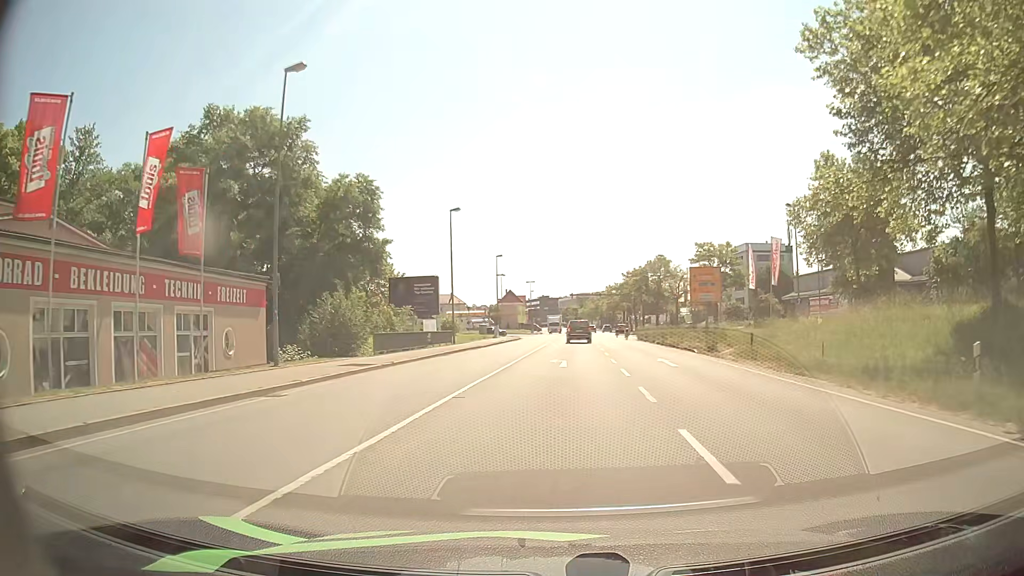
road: primary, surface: asphalt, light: Day
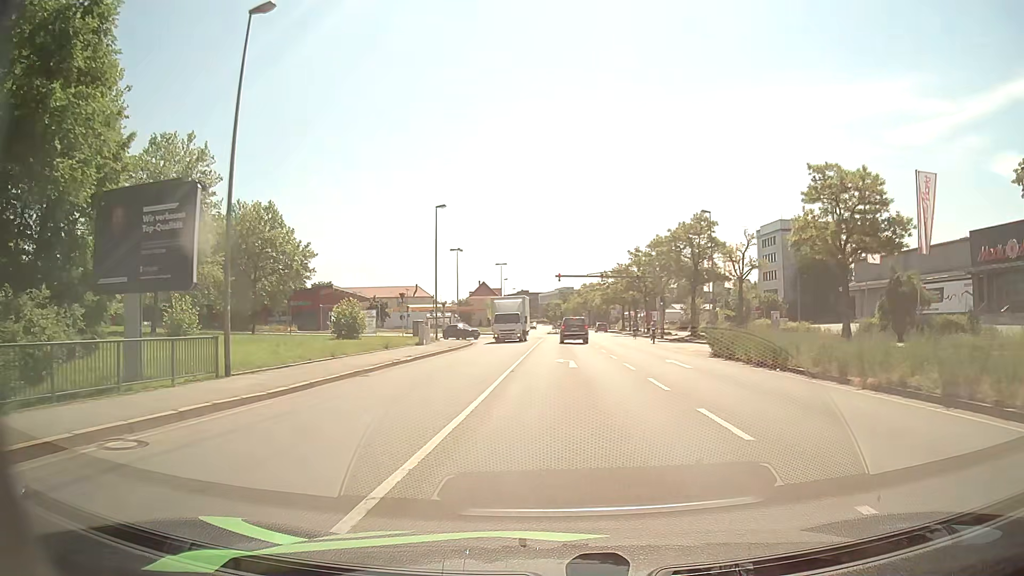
(+0.3, +33.9) m; +2°
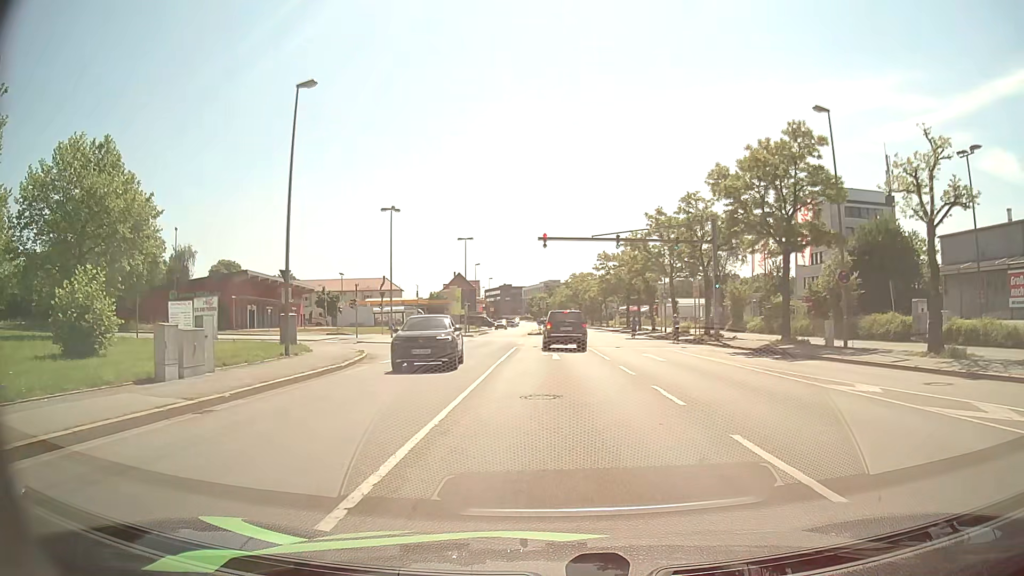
(+0.3, +26.6) m; +1°
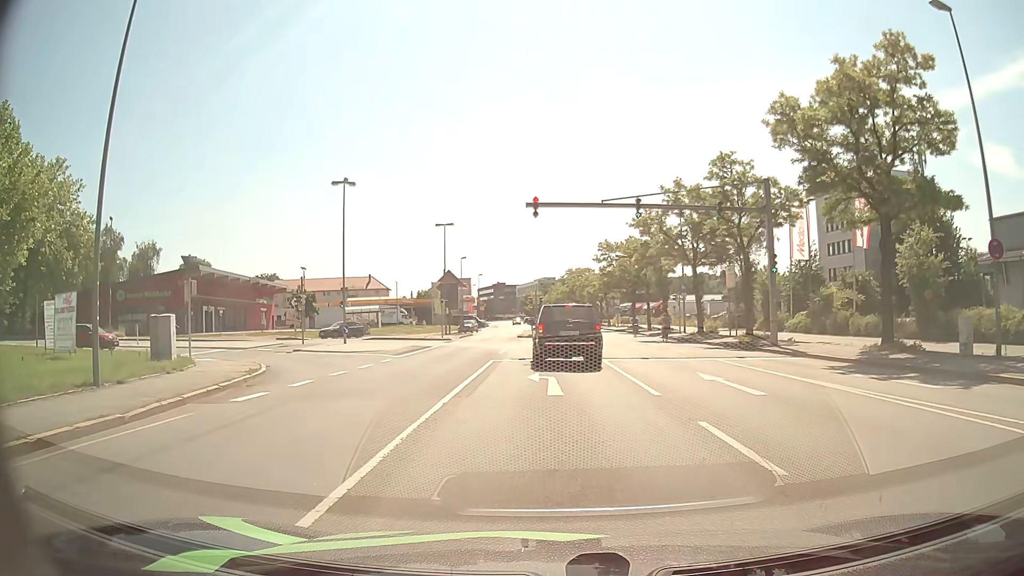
(+0.1, +10.8) m; +1°
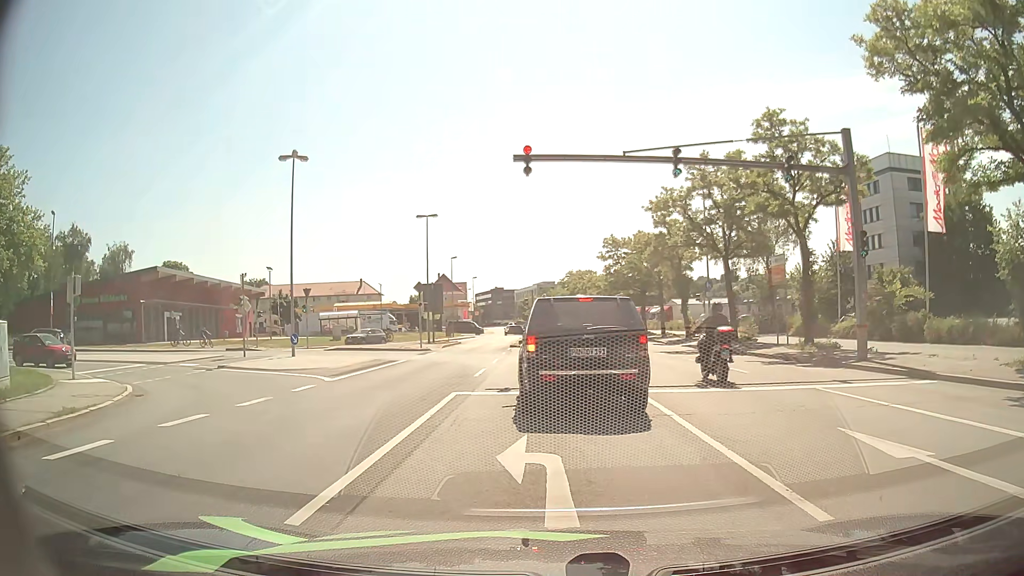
(0.0, +8.3) m; 0°
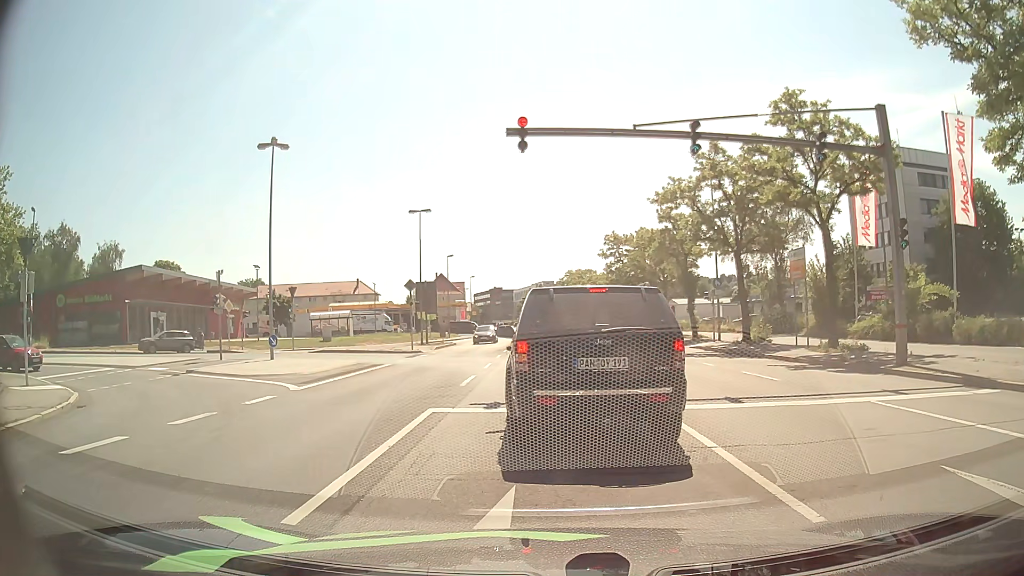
(0.0, +2.5) m; +1°
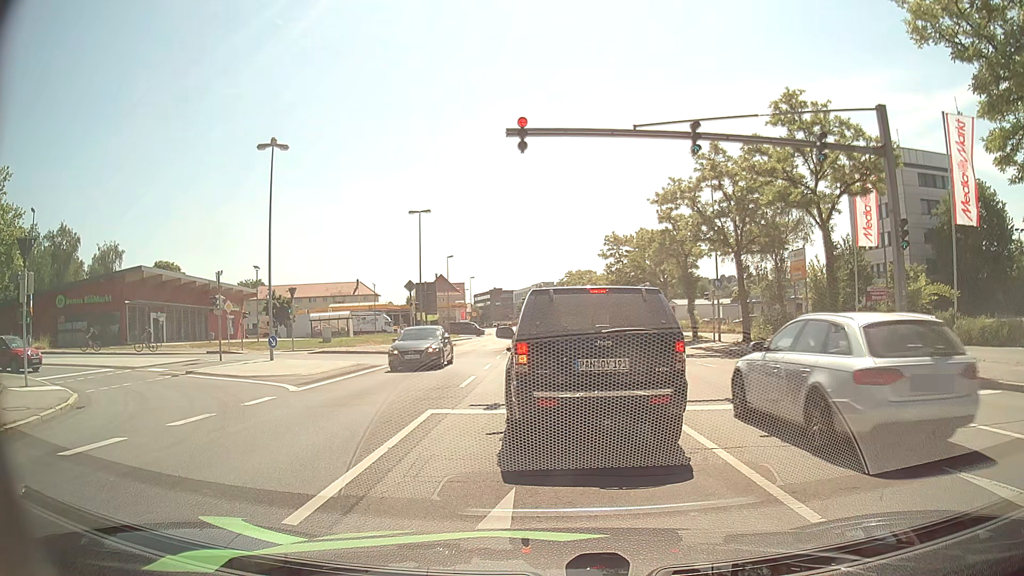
(0.0, +0.1) m; 0°
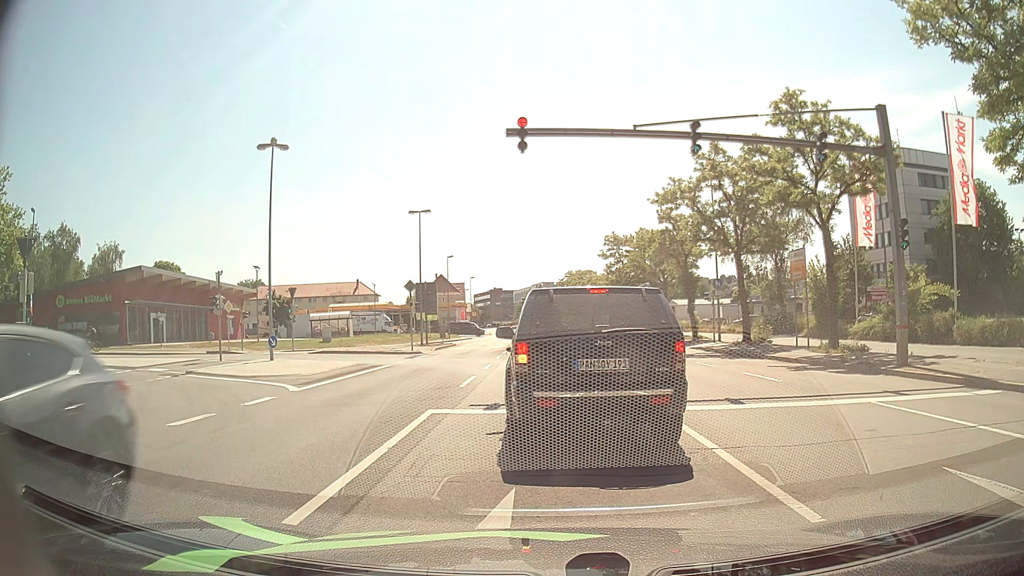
(0.0, 0.0) m; 0°
